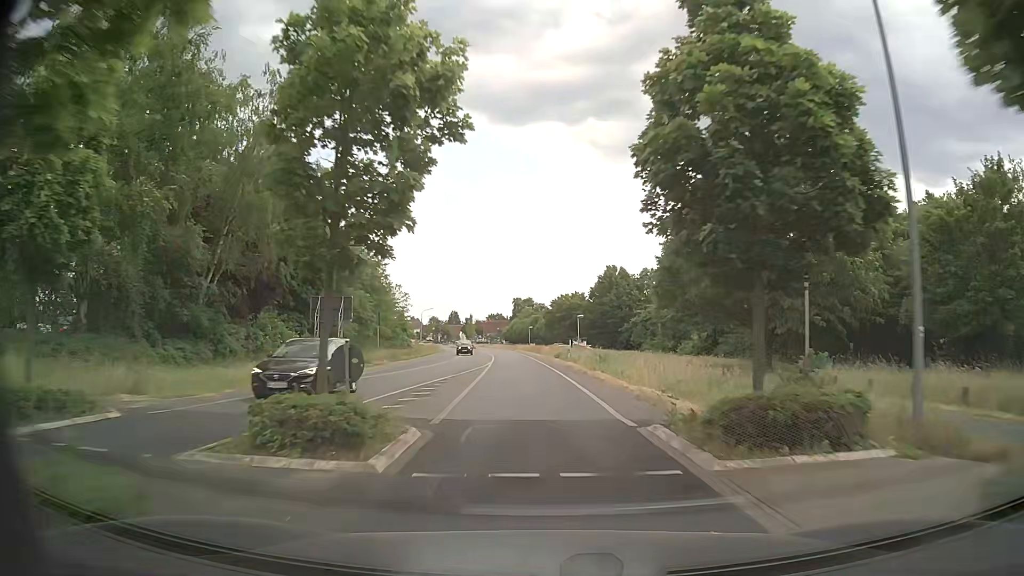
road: tertiary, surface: asphalt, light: Day
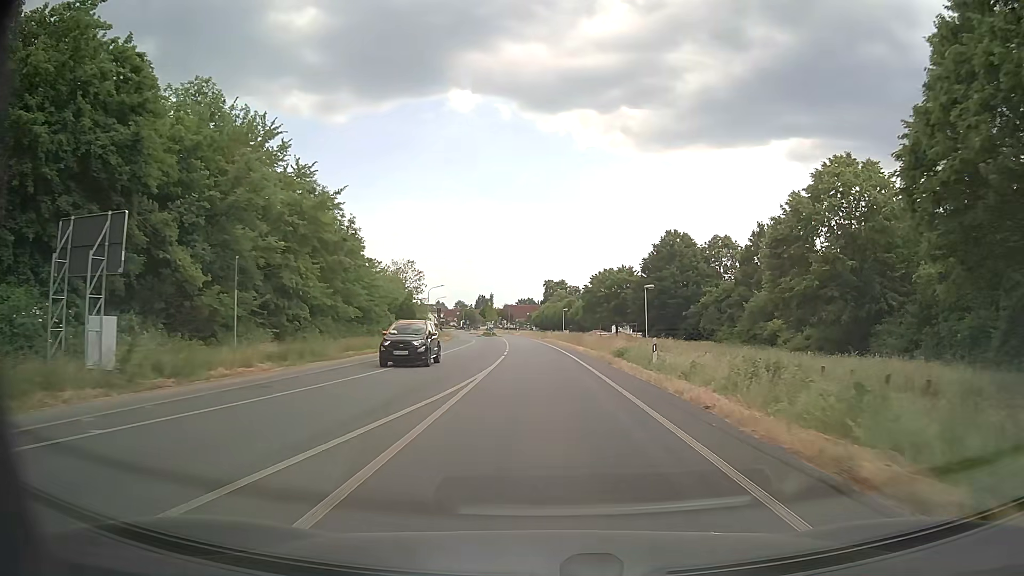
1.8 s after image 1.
(-0.7, +24.9) m; -3°
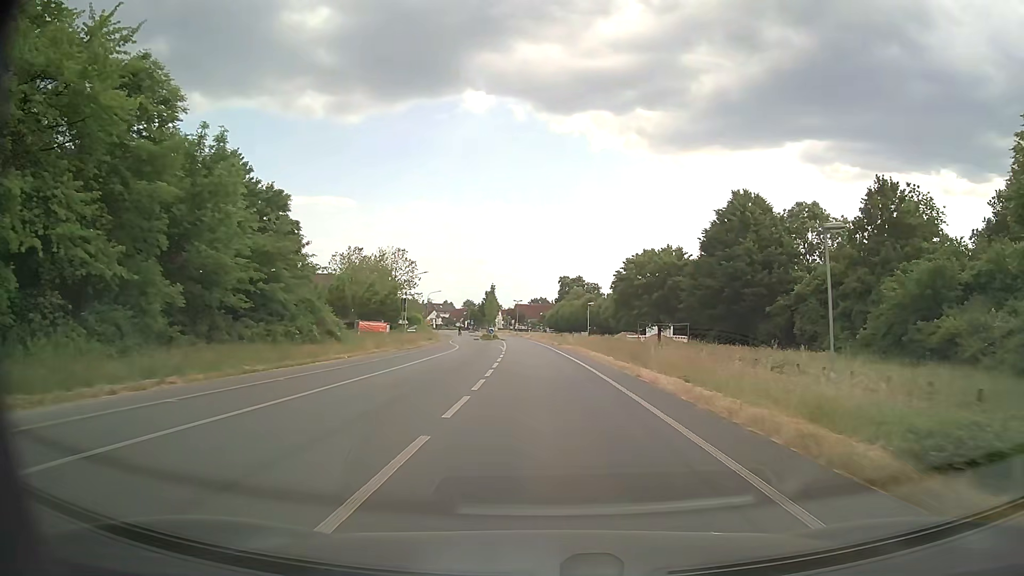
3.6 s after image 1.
(-0.3, +24.6) m; -1°
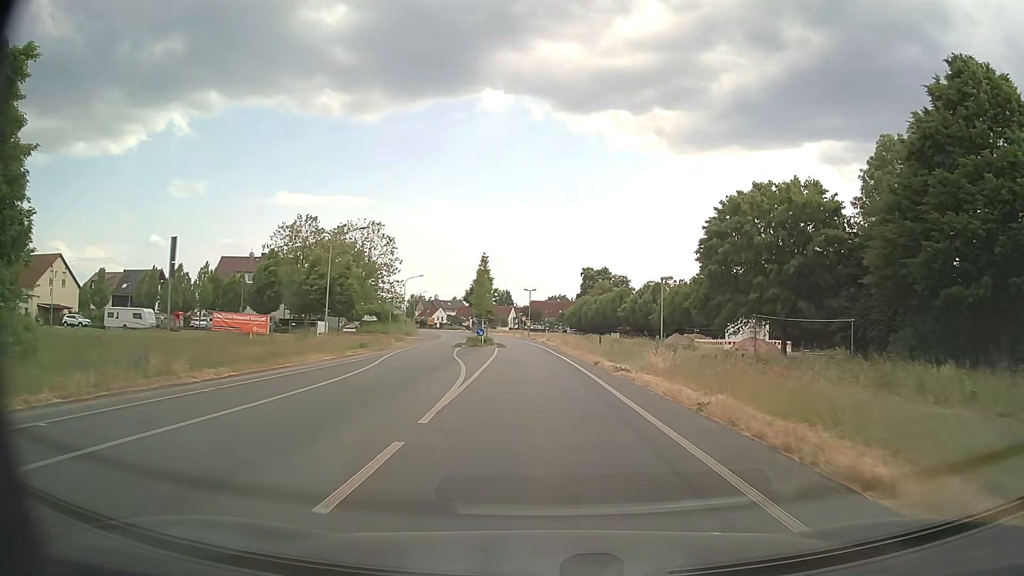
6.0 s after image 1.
(-0.4, +32.6) m; -2°
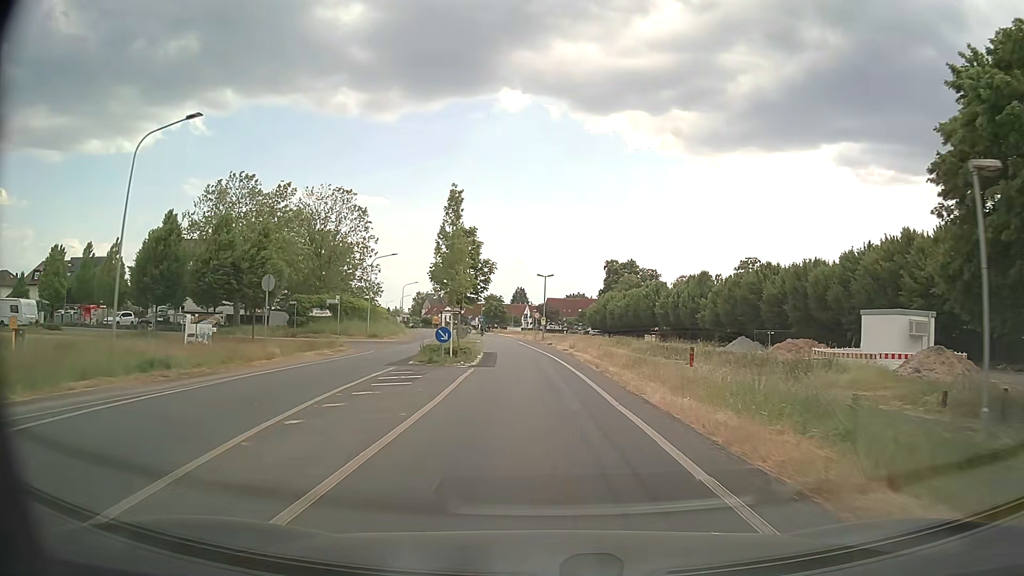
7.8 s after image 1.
(-0.2, +23.9) m; -1°
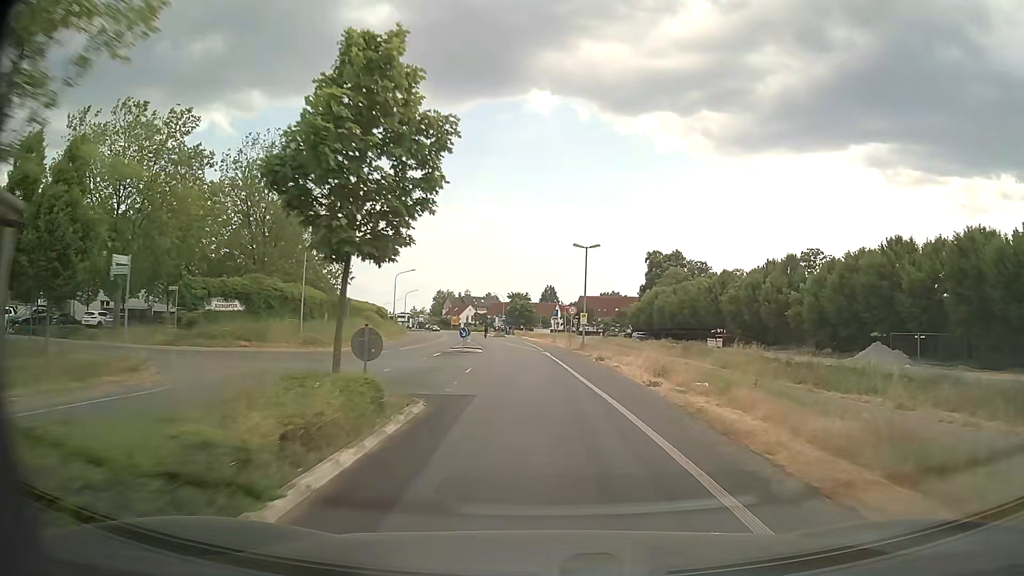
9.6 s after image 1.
(-0.5, +23.5) m; -2°
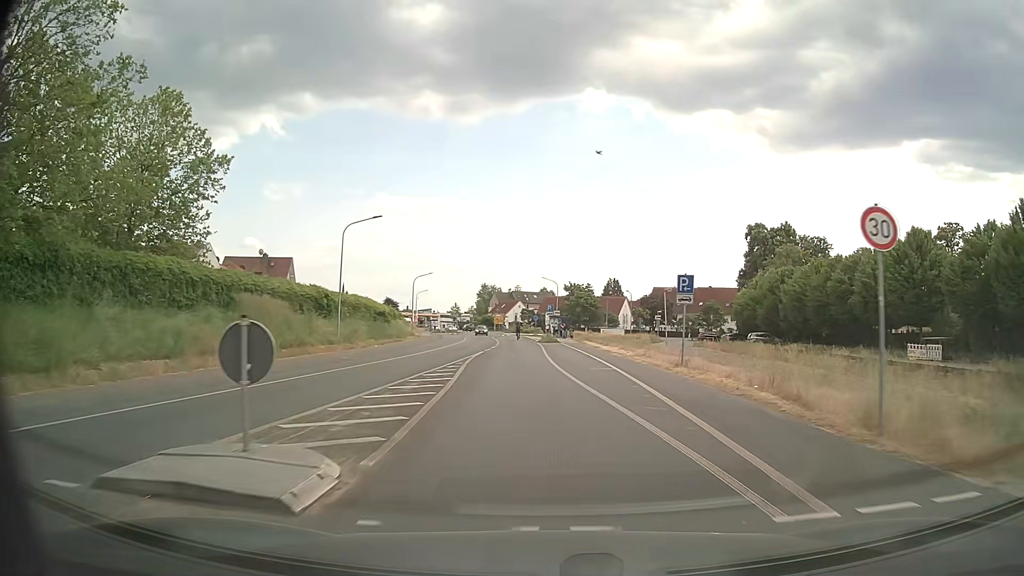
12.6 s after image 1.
(-1.5, +37.5) m; -5°
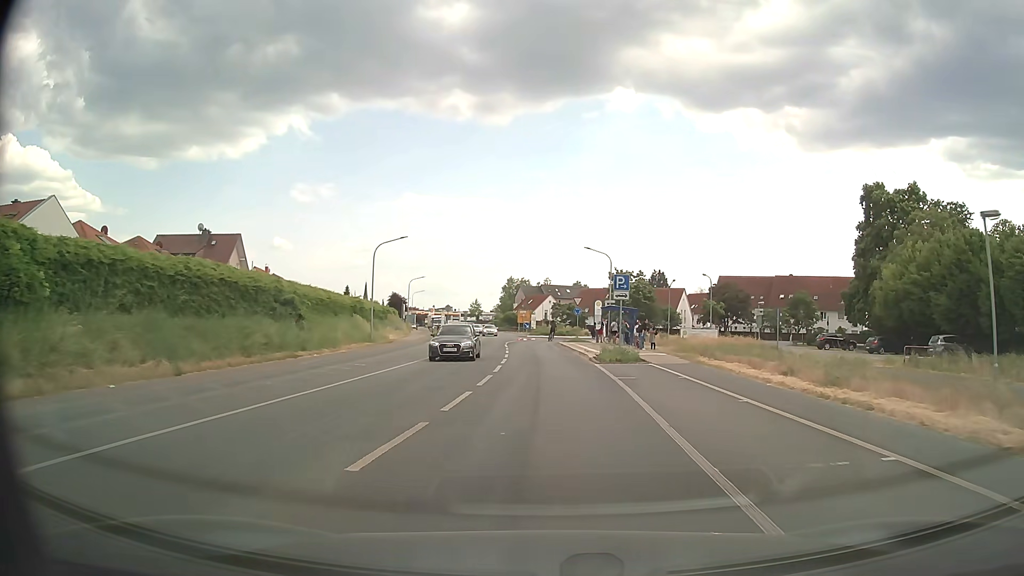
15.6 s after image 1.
(-1.2, +32.7) m; -3°
